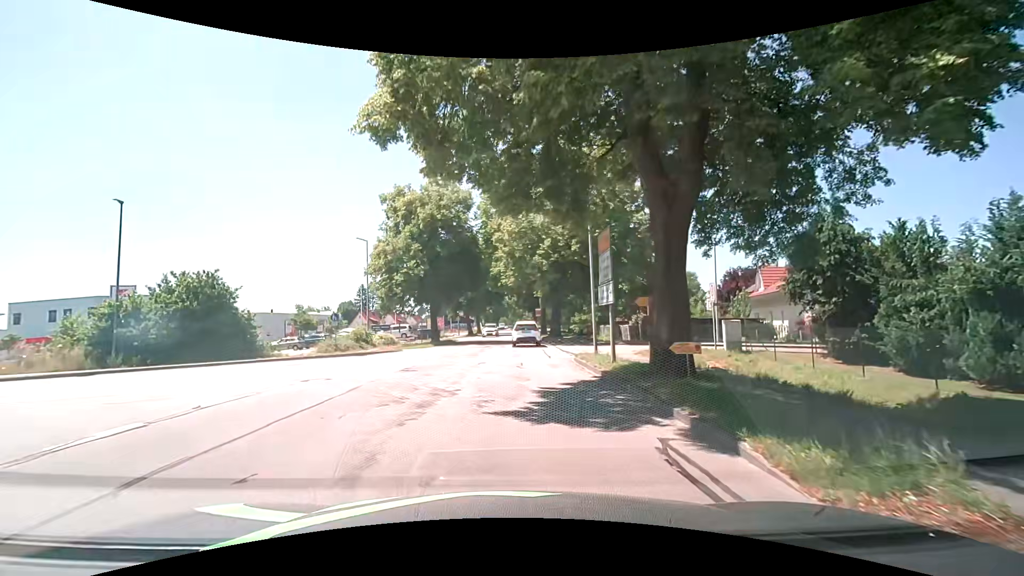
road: unclassified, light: Day
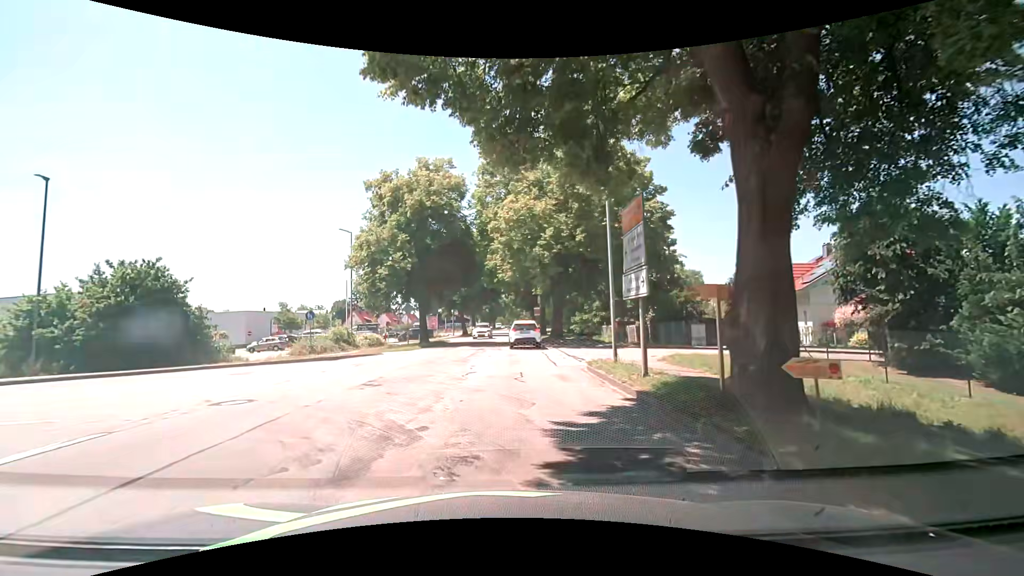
(0.0, +3.7) m; -1°
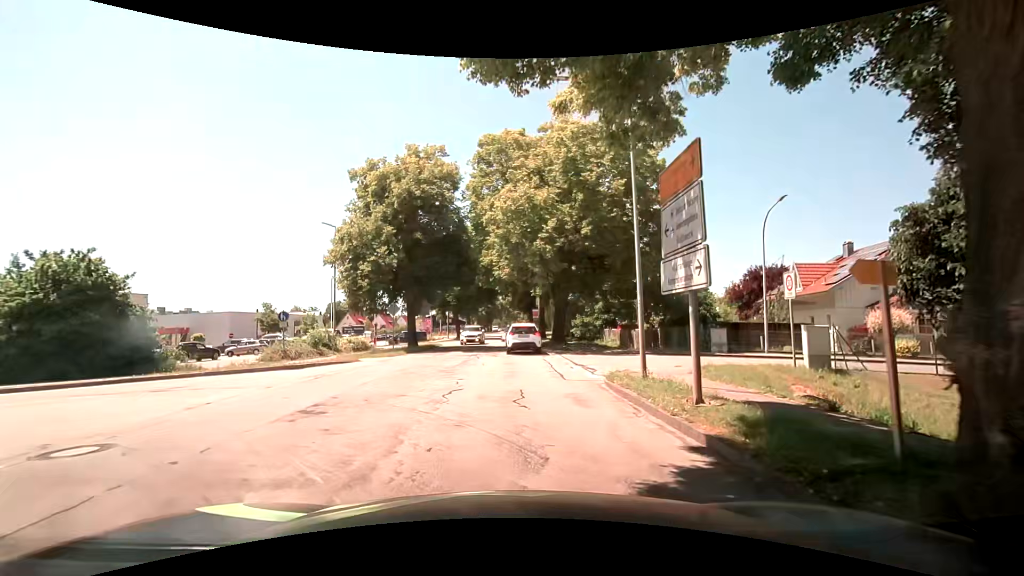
(0.0, +3.2) m; +1°
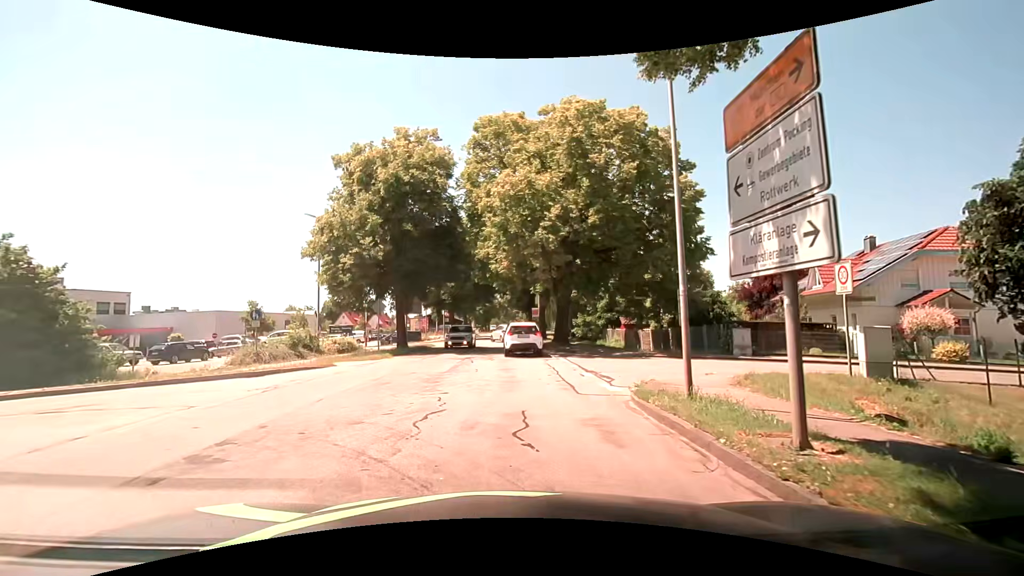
(0.0, +2.8) m; 0°
